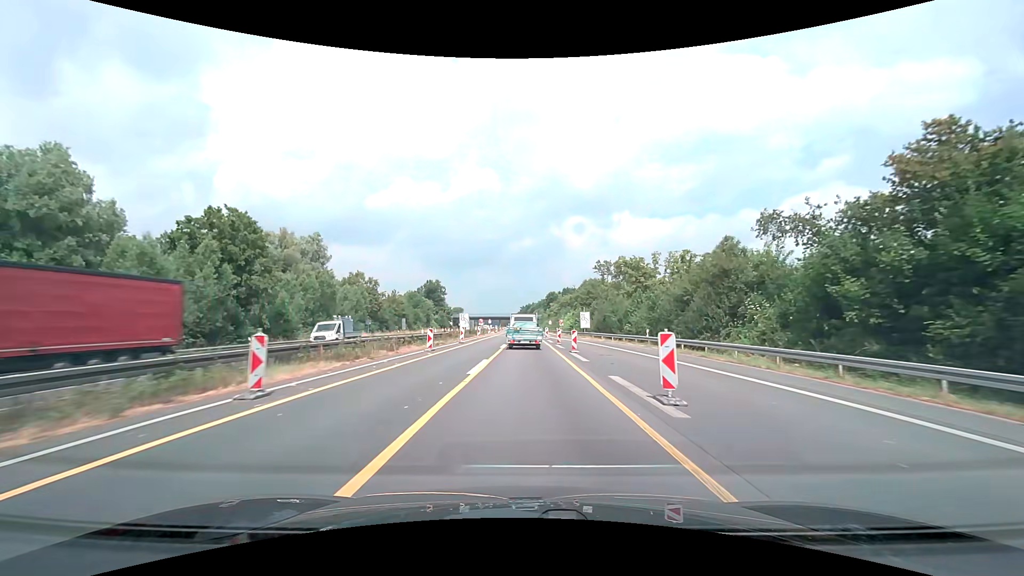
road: motorway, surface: asphalt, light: Day
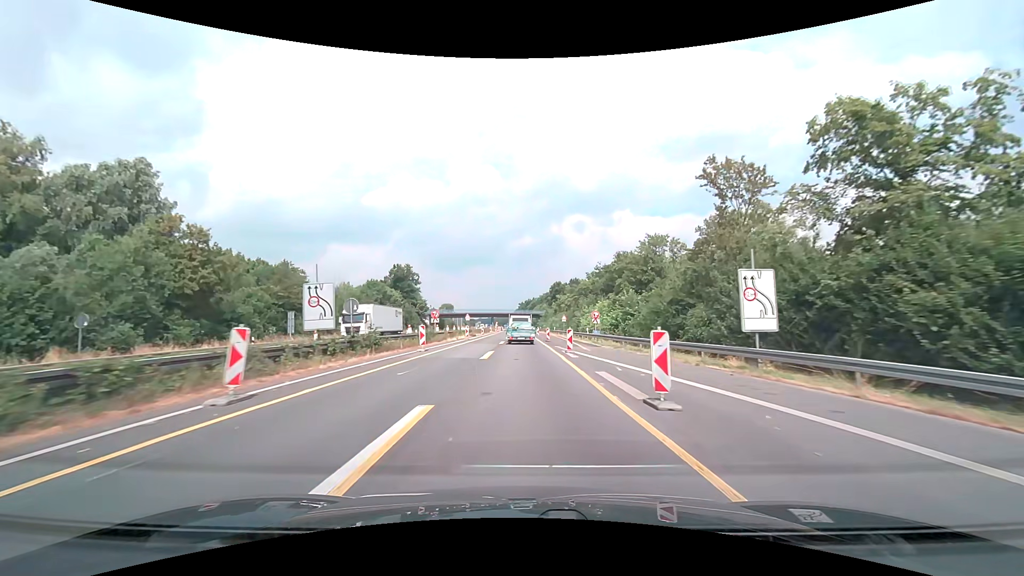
(+0.3, +48.3) m; 0°
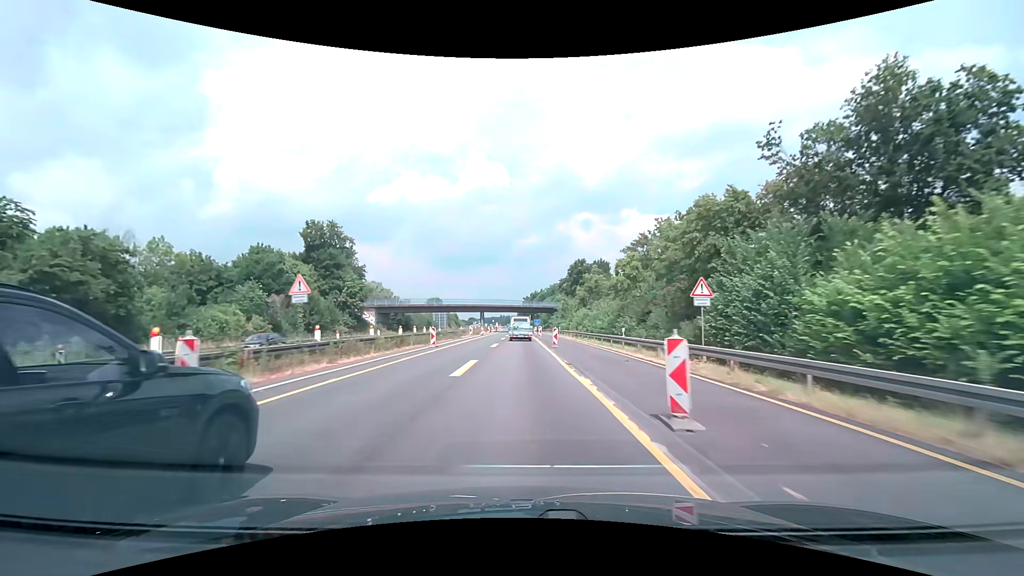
(-0.2, +61.5) m; -1°
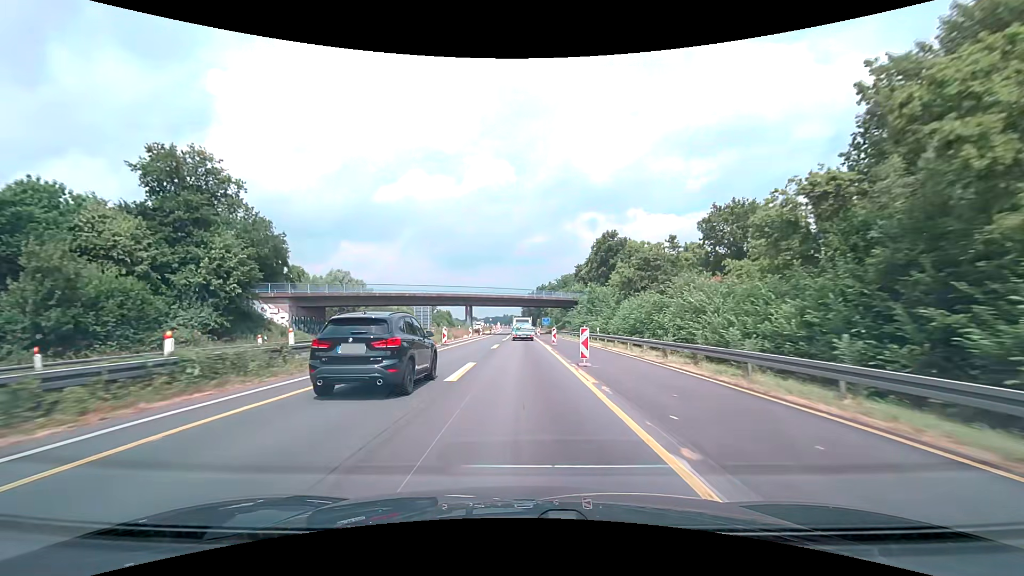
(-0.2, +37.2) m; -1°
(0, +10) (0, +20) (0, +30) (0, +40) (0, +50) (0, +60) (0, +70) (-1, +80) (-1, +90) (-1, +100) m
